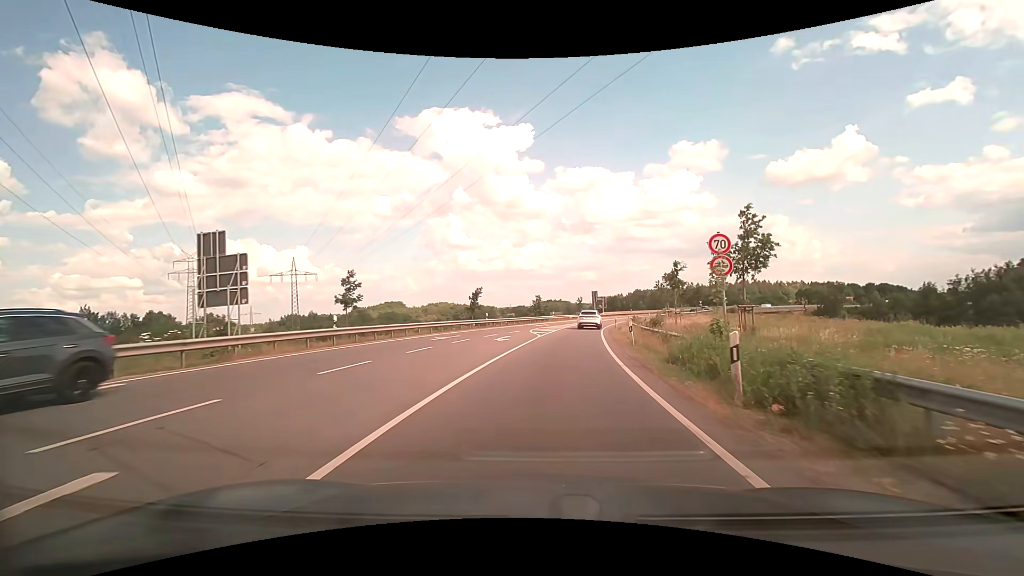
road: primary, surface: asphalt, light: Day
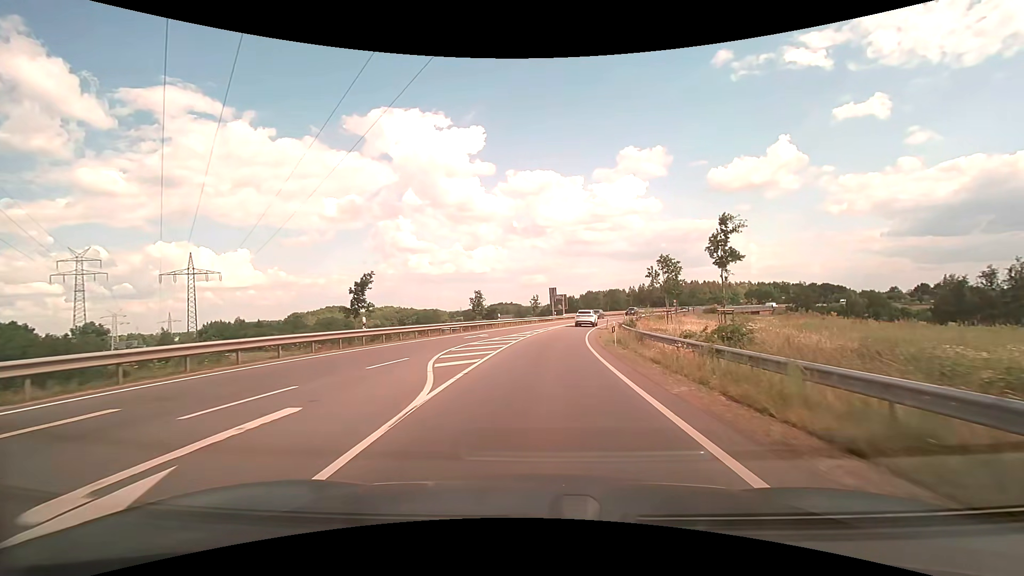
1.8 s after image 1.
(+1.4, +22.0) m; +6°
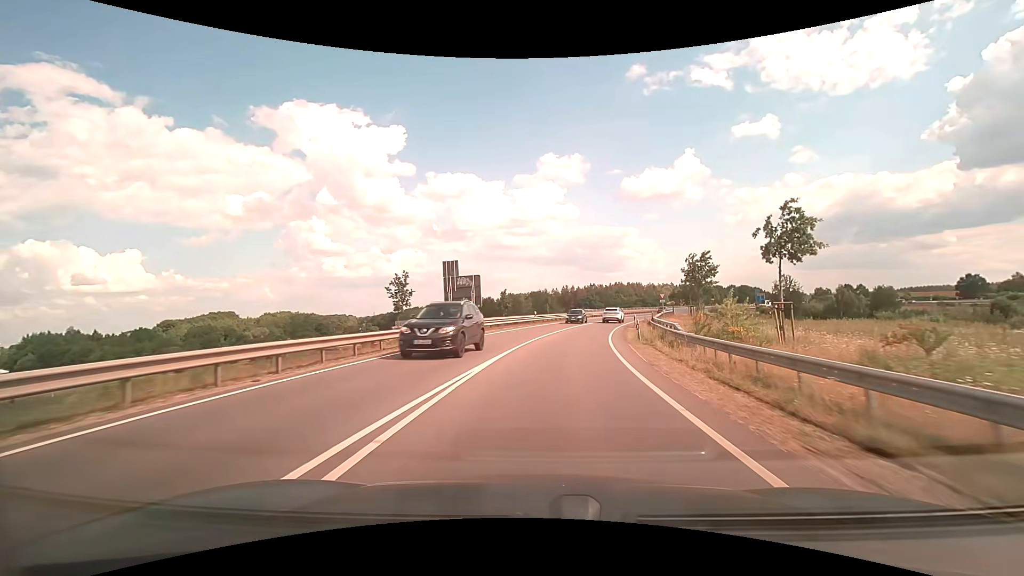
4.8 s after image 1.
(+3.1, +44.1) m; +9°
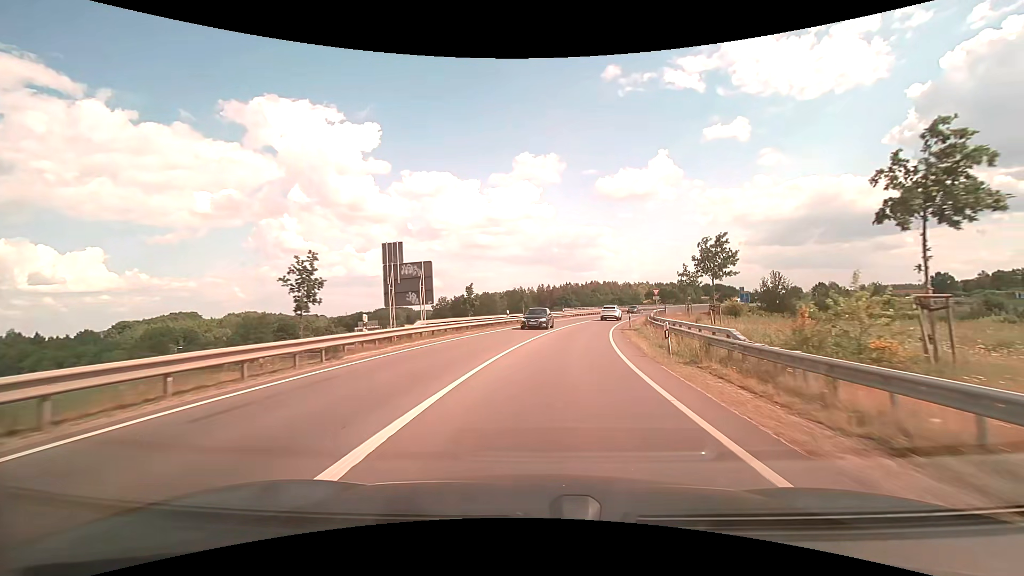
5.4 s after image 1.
(+0.2, +9.2) m; +3°
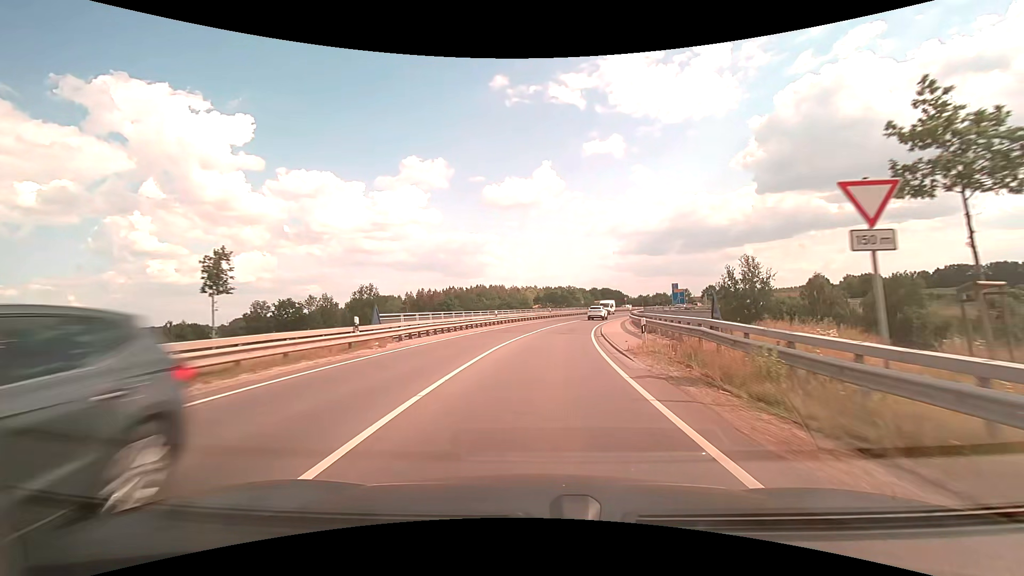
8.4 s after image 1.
(+5.7, +45.4) m; +13°
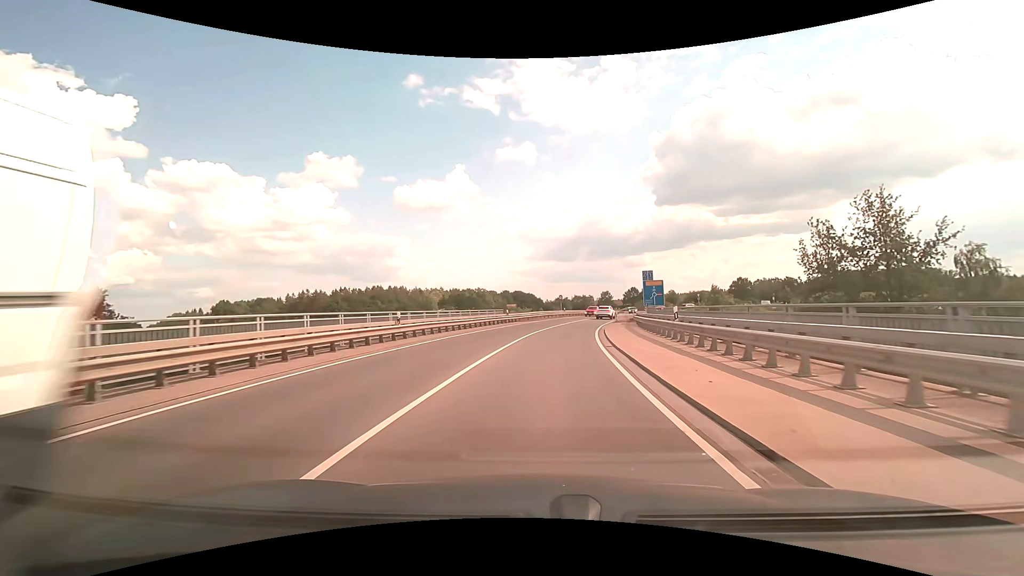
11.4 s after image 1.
(+3.7, +43.9) m; +10°
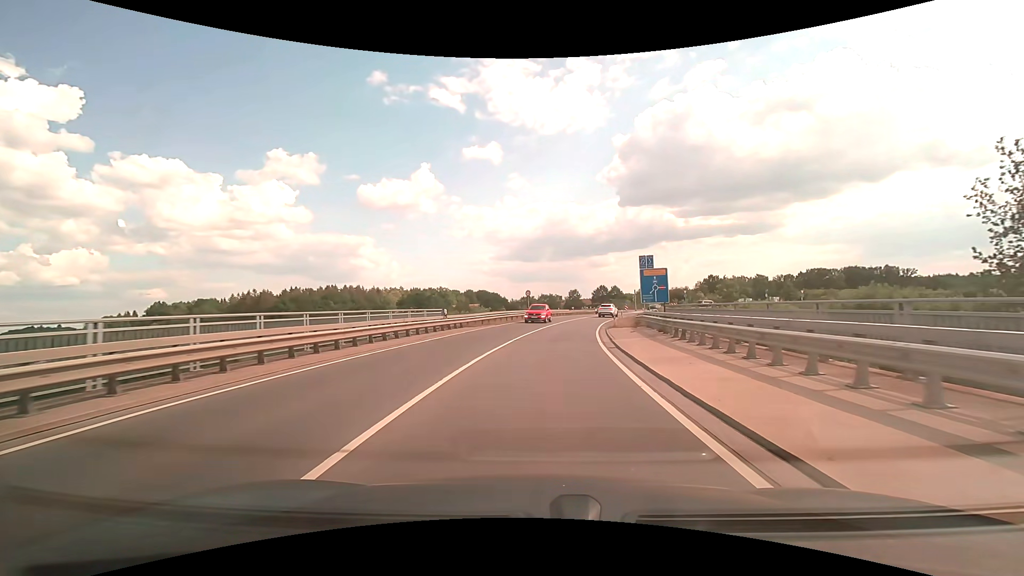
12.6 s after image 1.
(+0.5, +16.5) m; +3°
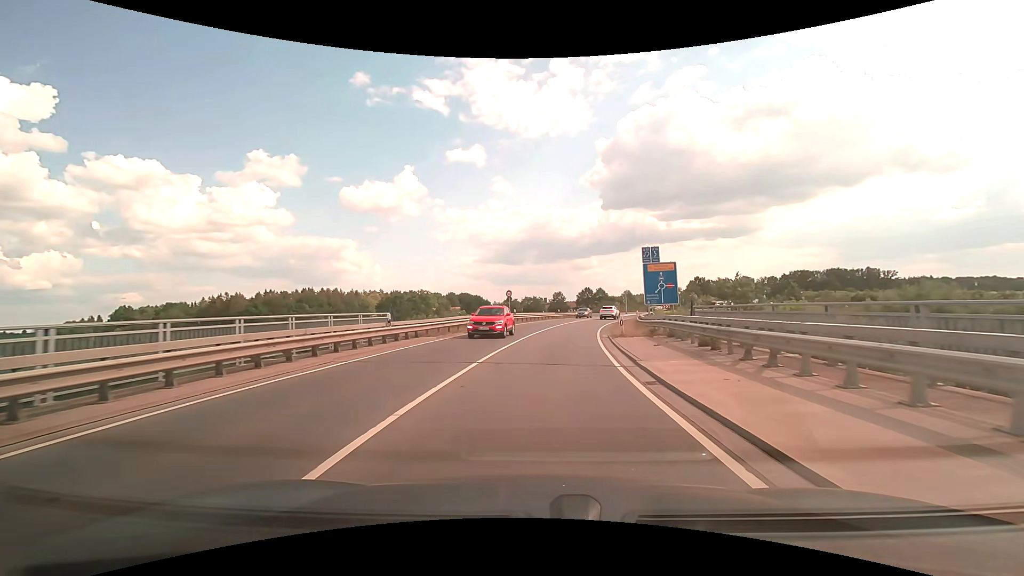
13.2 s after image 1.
(+0.1, +7.9) m; +2°
(0, +10) (+1, +20) (+2, +30) (+3, +40) (+5, +50) (+8, +59) (+11, +69) (+14, +78) (+19, +87) (+26, +94) m
